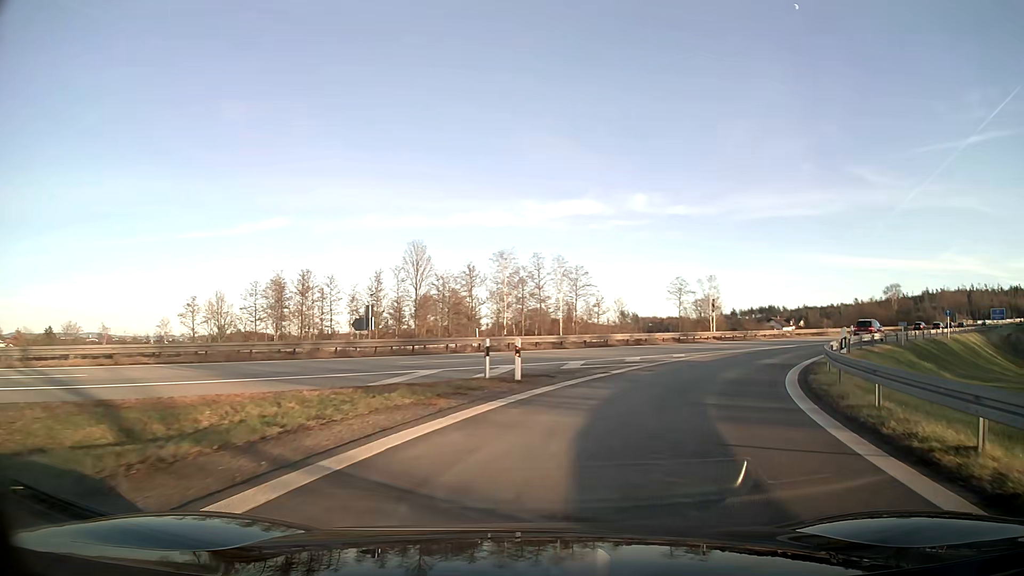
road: motorway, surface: asphalt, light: Day
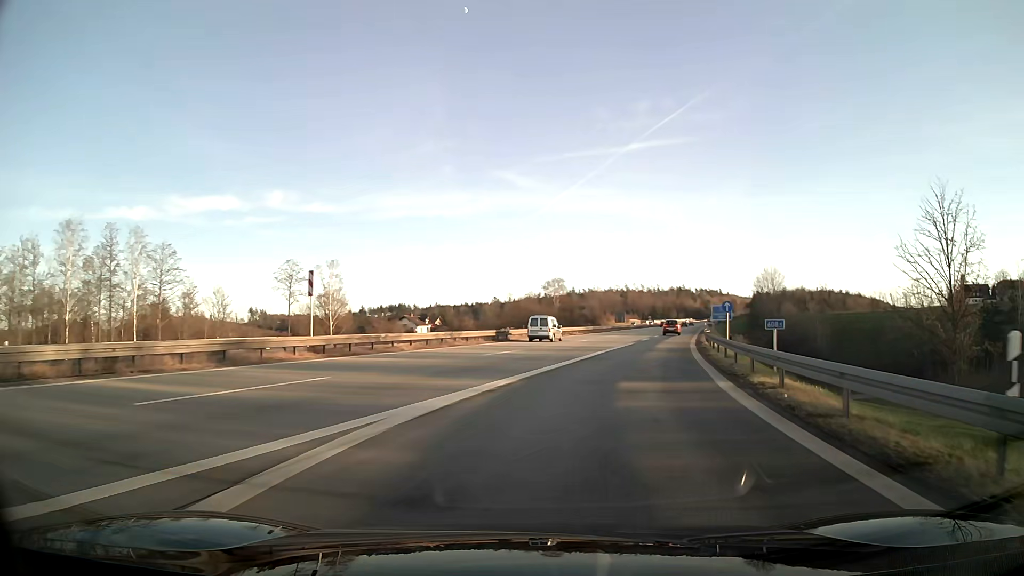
(+7.5, +25.9) m; +31°
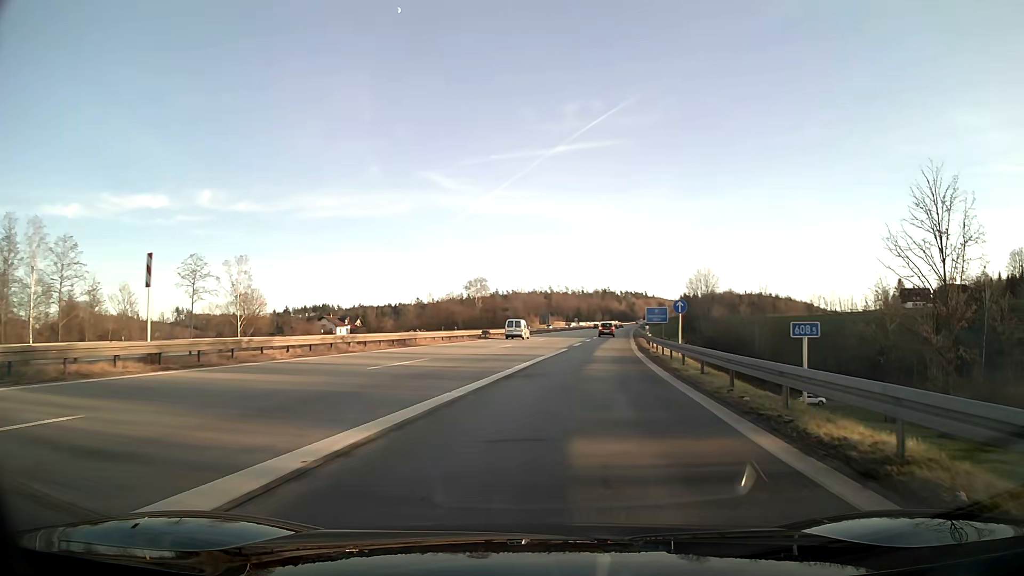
(+0.3, +7.2) m; +5°
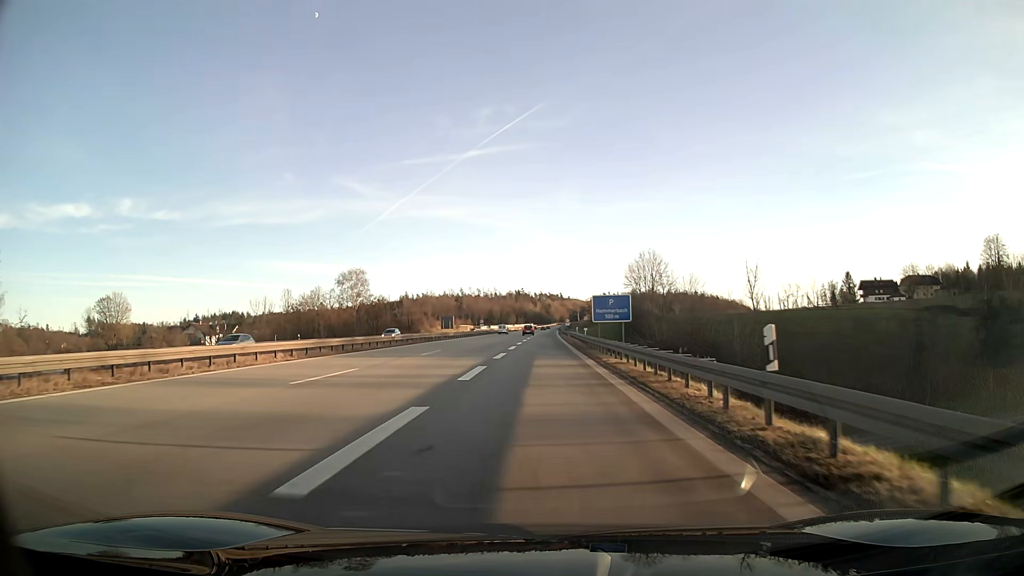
(+3.3, +38.7) m; +6°
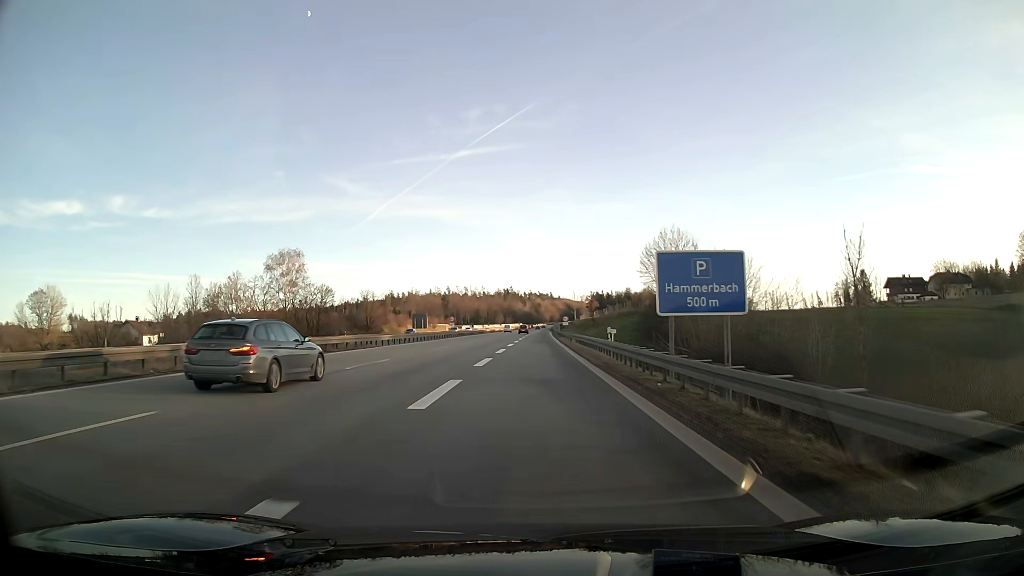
(+0.2, +30.9) m; +1°
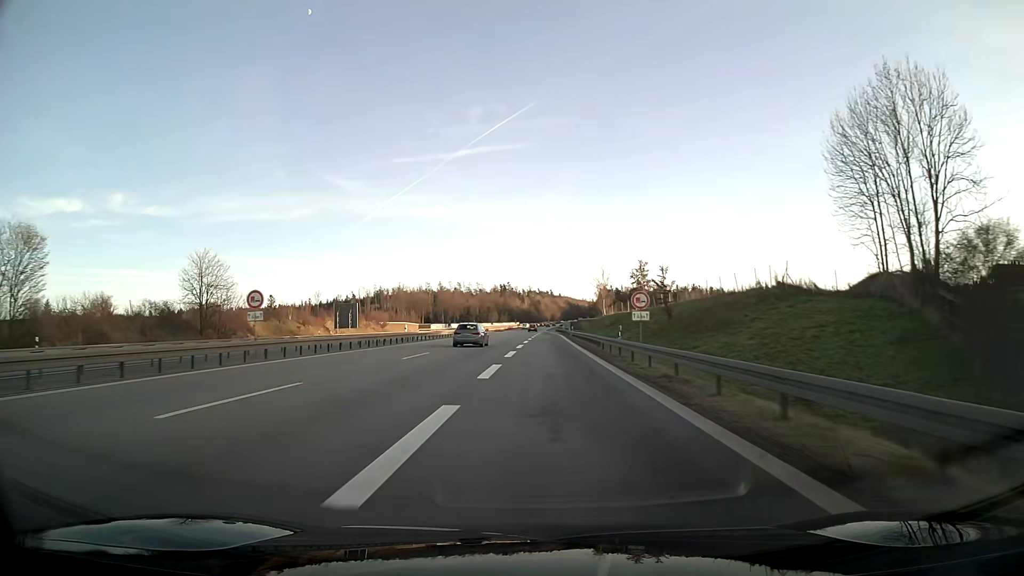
(0.0, +66.5) m; 0°
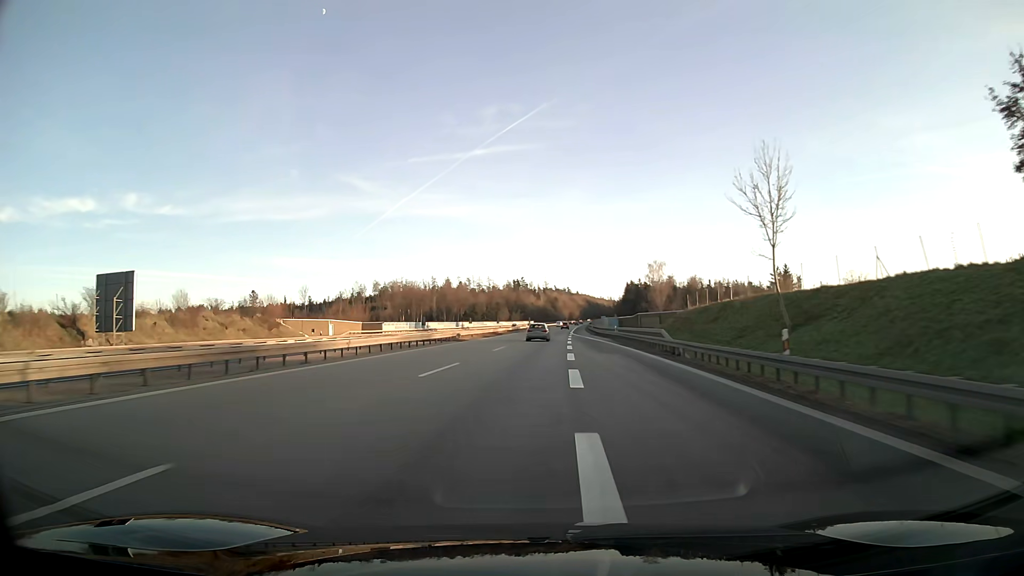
(-0.8, +63.0) m; -1°
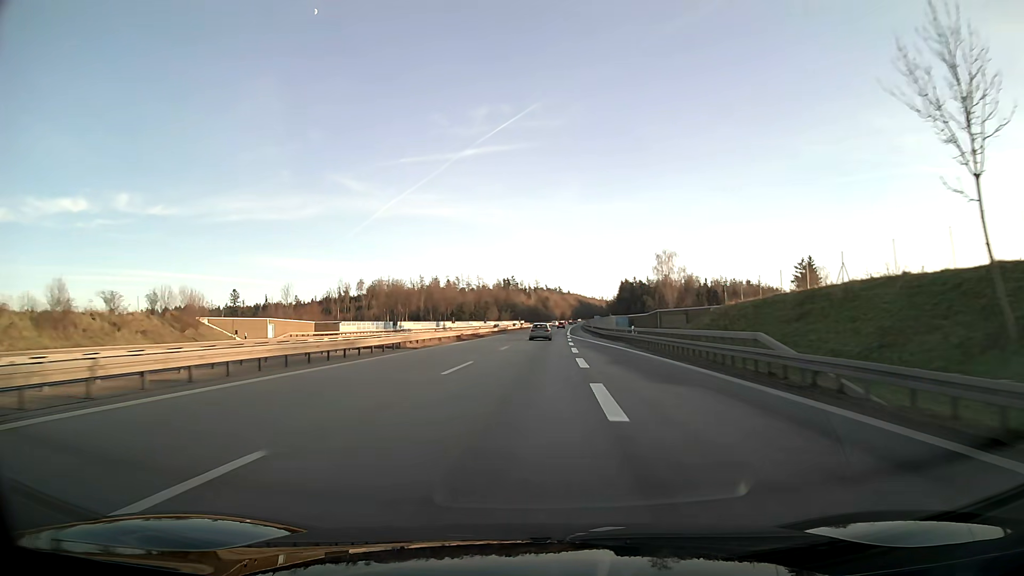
(+0.1, +16.8) m; +1°
